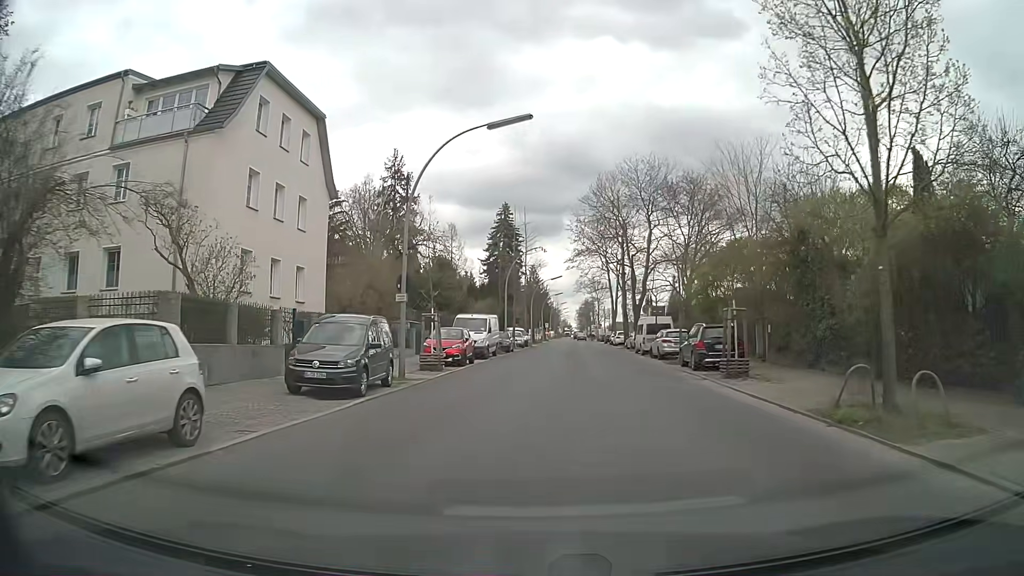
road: tertiary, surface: asphalt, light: Day
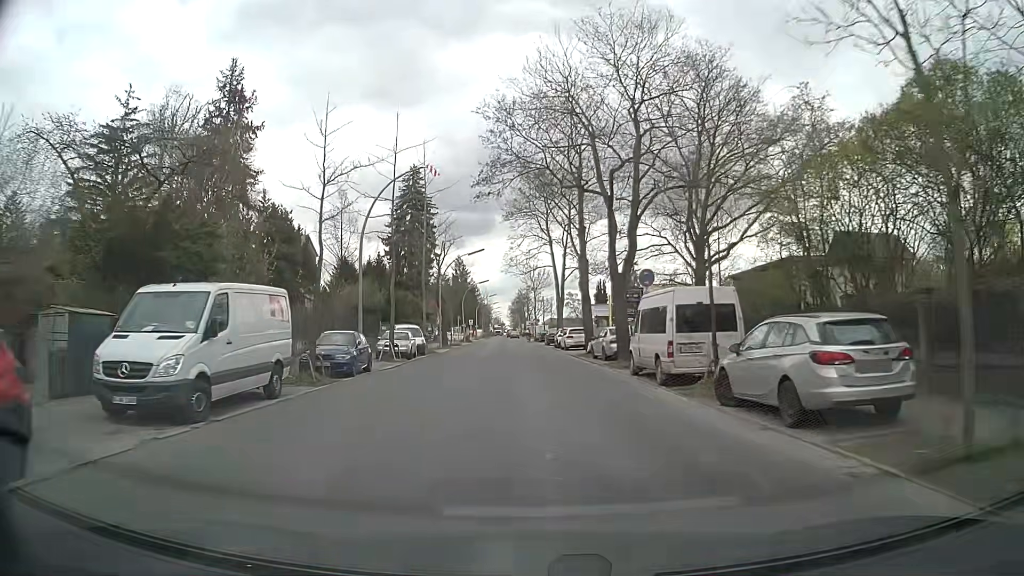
(+2.0, +25.0) m; +6°
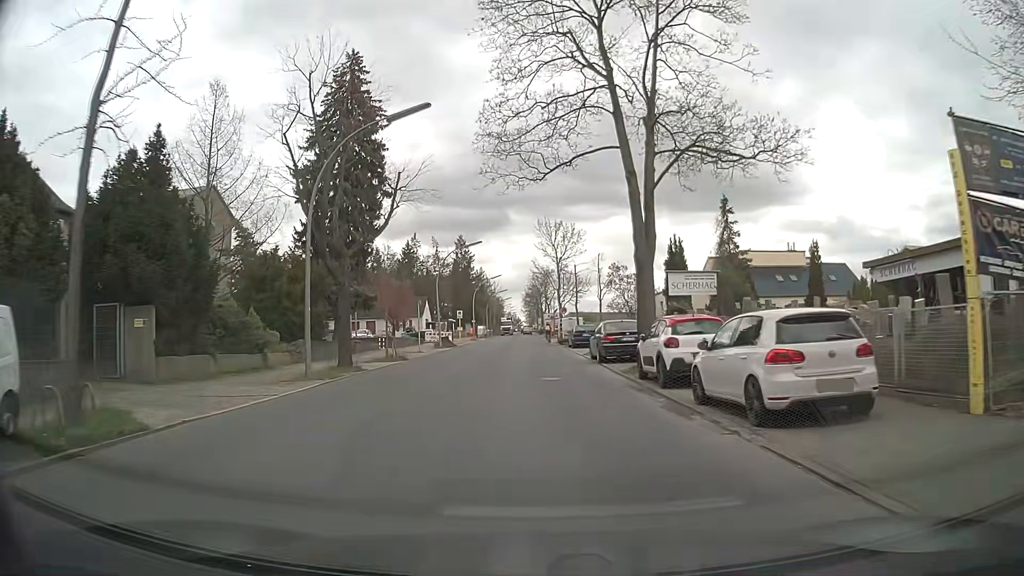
(-0.7, +35.8) m; -1°
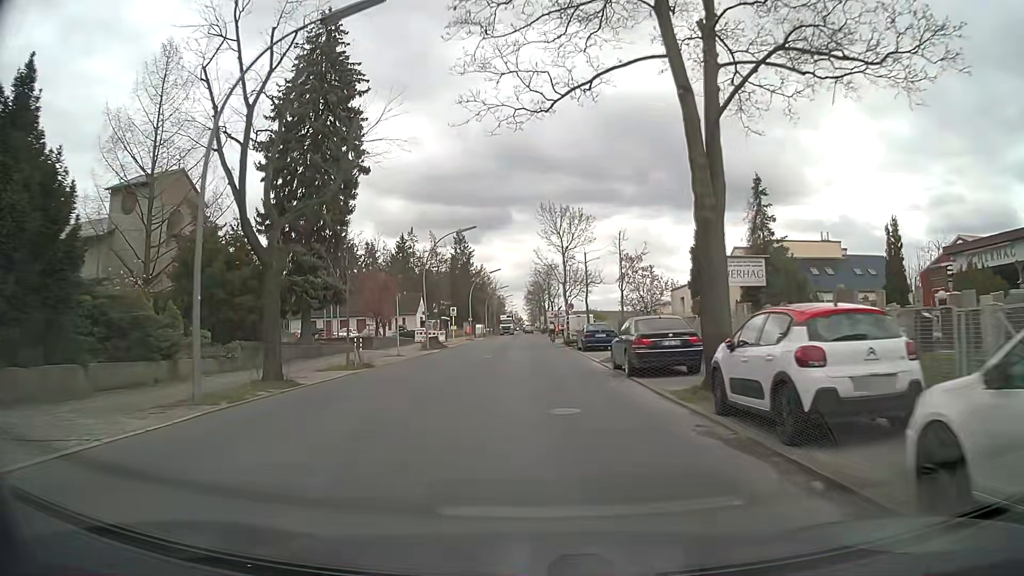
(0.0, +7.0) m; -1°
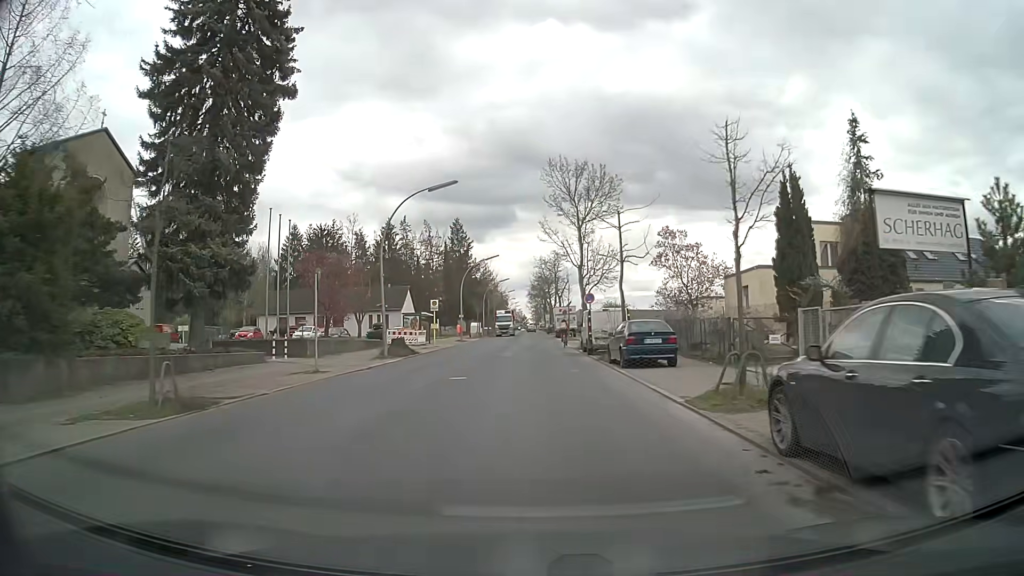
(0.0, +13.6) m; 0°
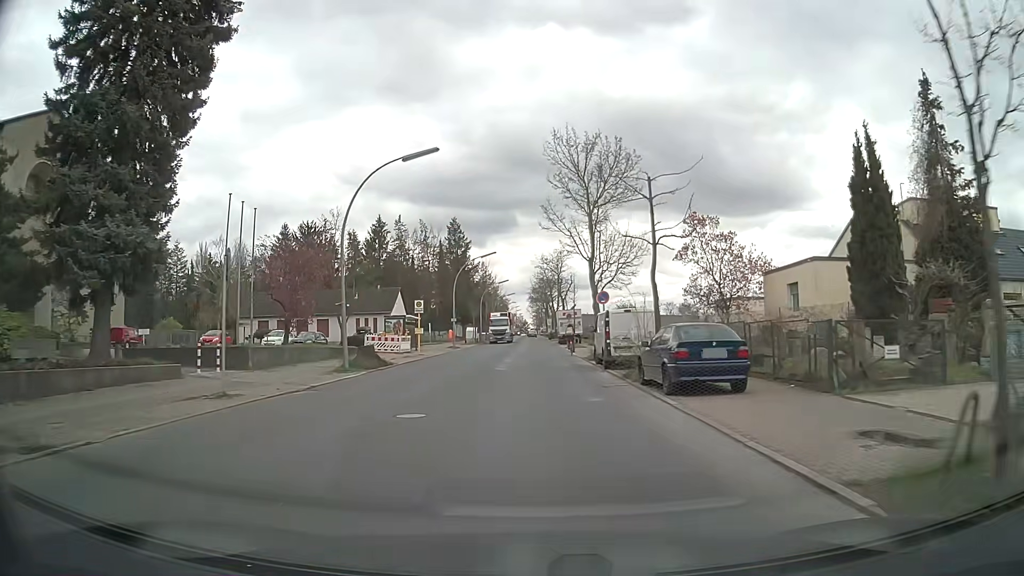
(0.0, +6.6) m; 0°
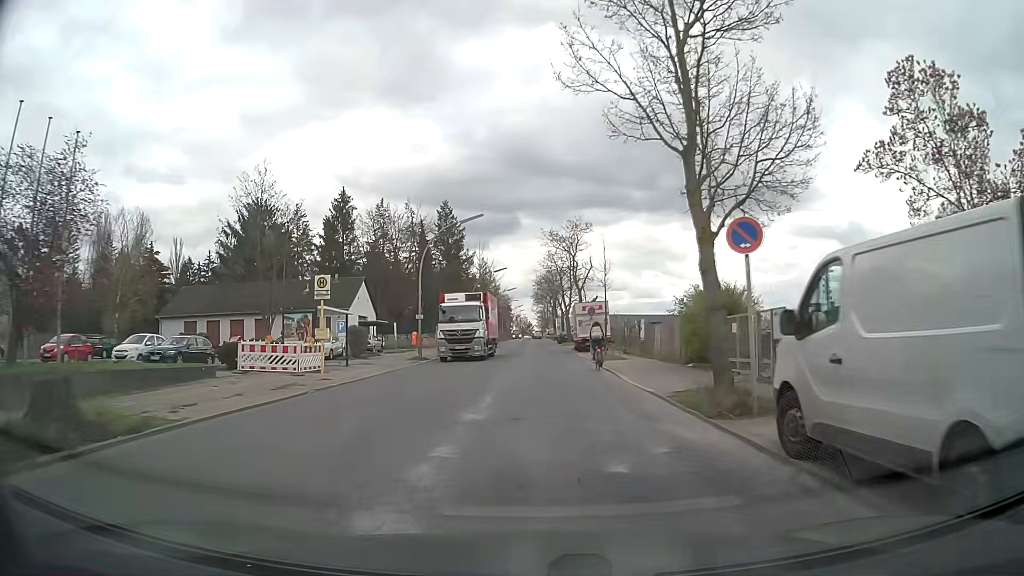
(0.0, +19.4) m; 0°
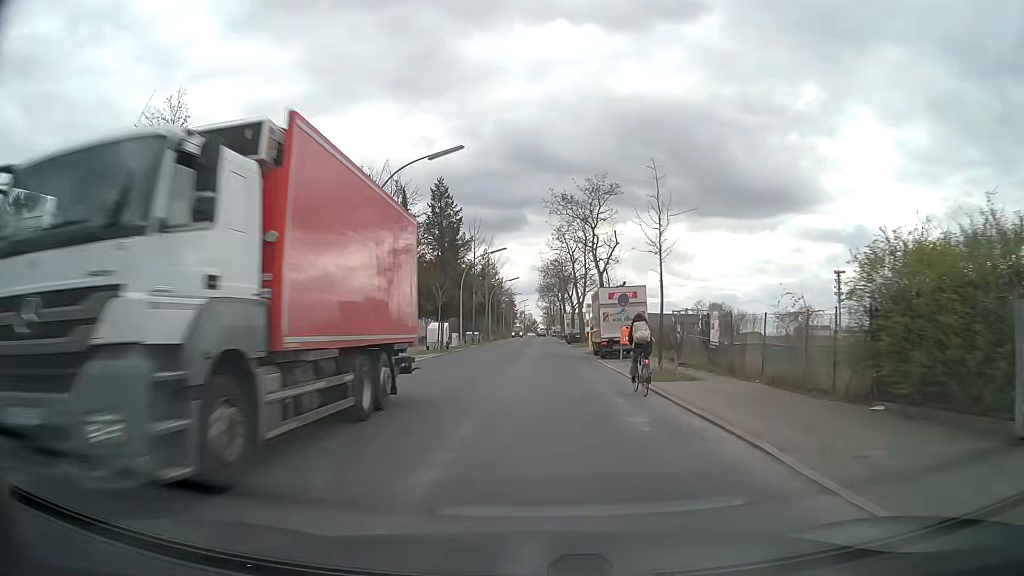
(0.0, +13.7) m; 0°
(0, +10) (-1, +20) (-1, +30) (-1, +40) (0, +50) (0, +60) (0, +70) (0, +80) (0, +90) (0, +100) m
